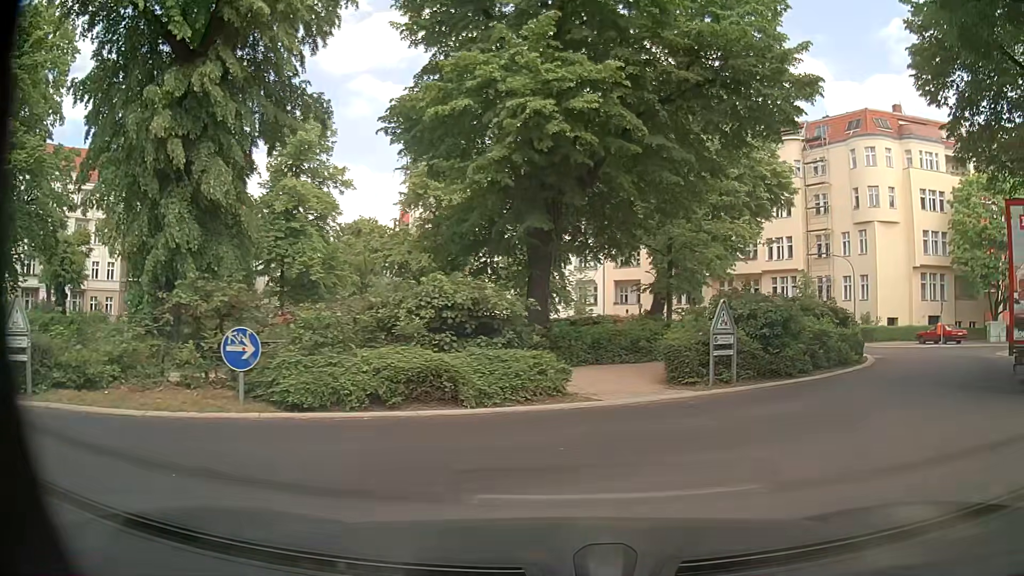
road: residential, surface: asphalt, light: Day
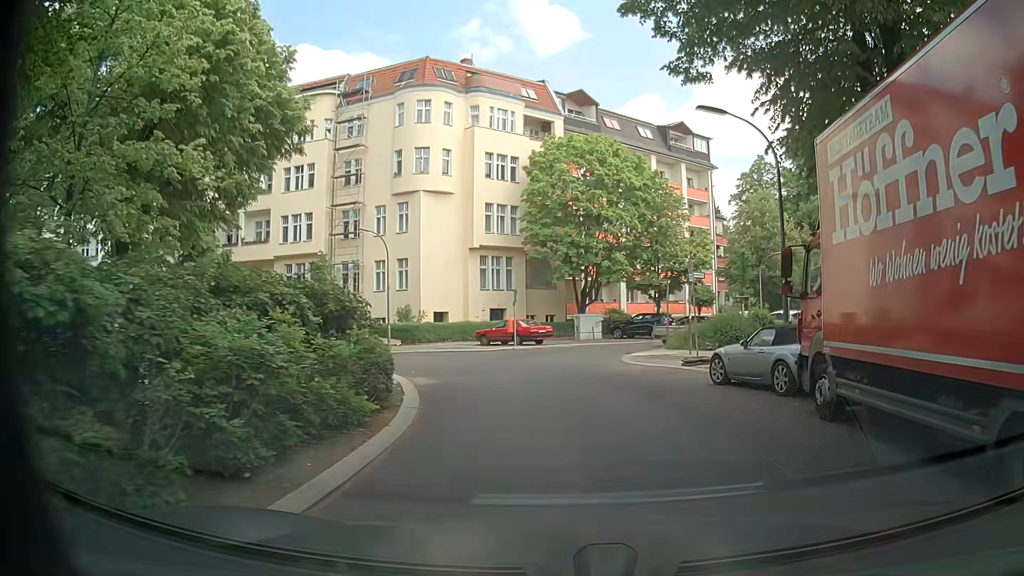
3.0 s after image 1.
(+4.3, +11.7) m; +39°
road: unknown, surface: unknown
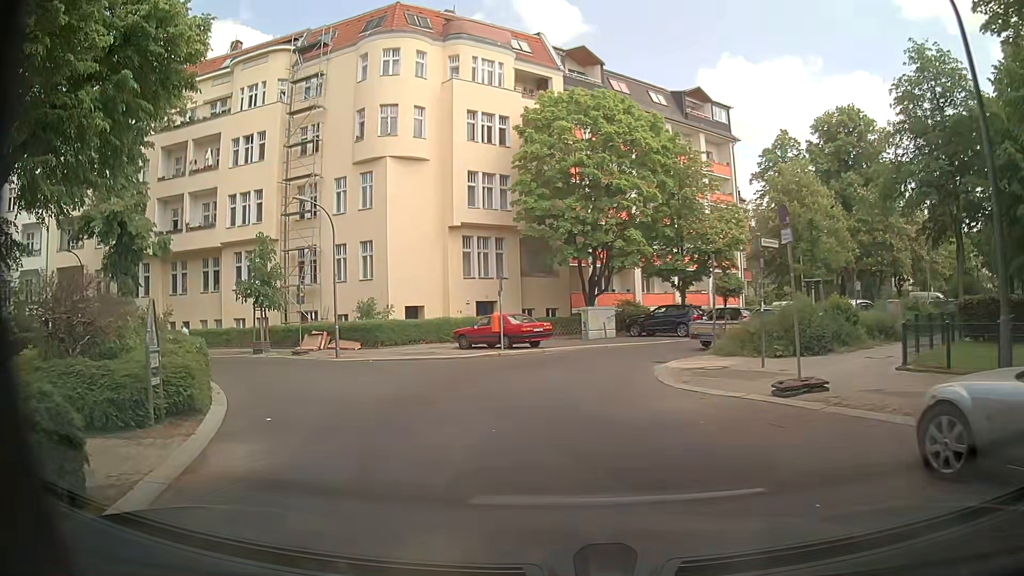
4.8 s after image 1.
(+0.2, +8.8) m; 0°
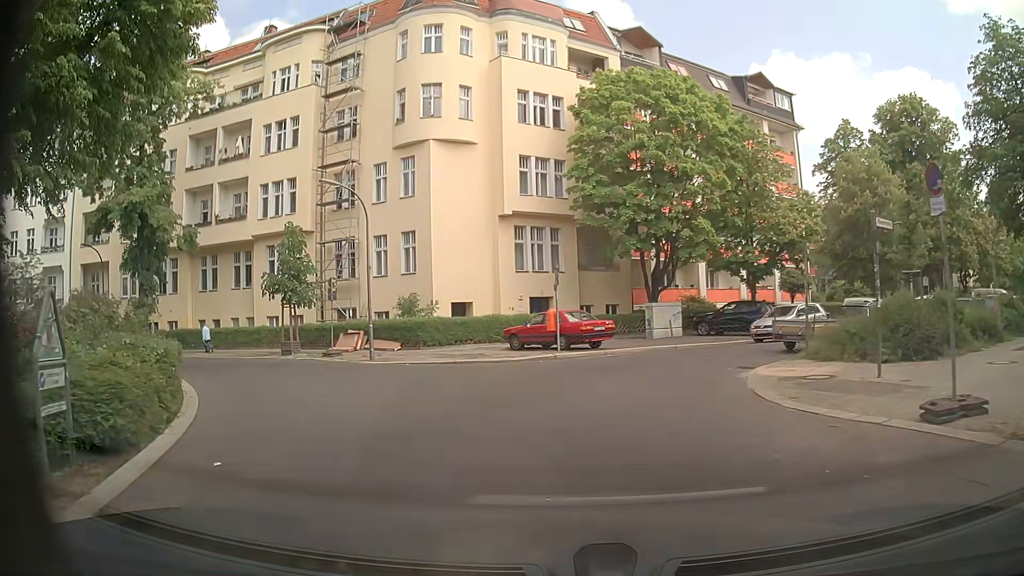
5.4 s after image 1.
(-0.1, +3.1) m; -6°
